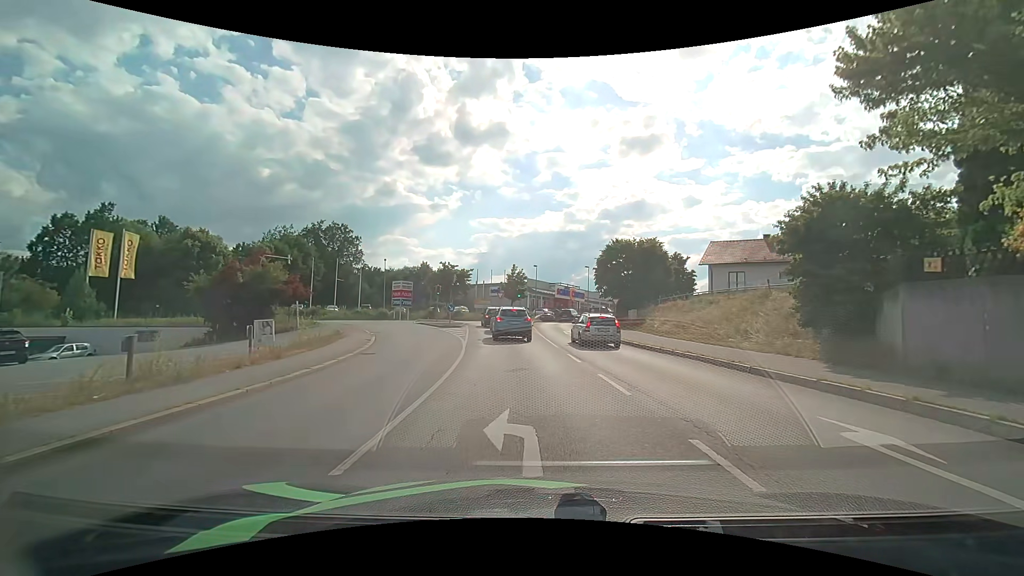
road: primary_link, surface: asphalt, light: Day
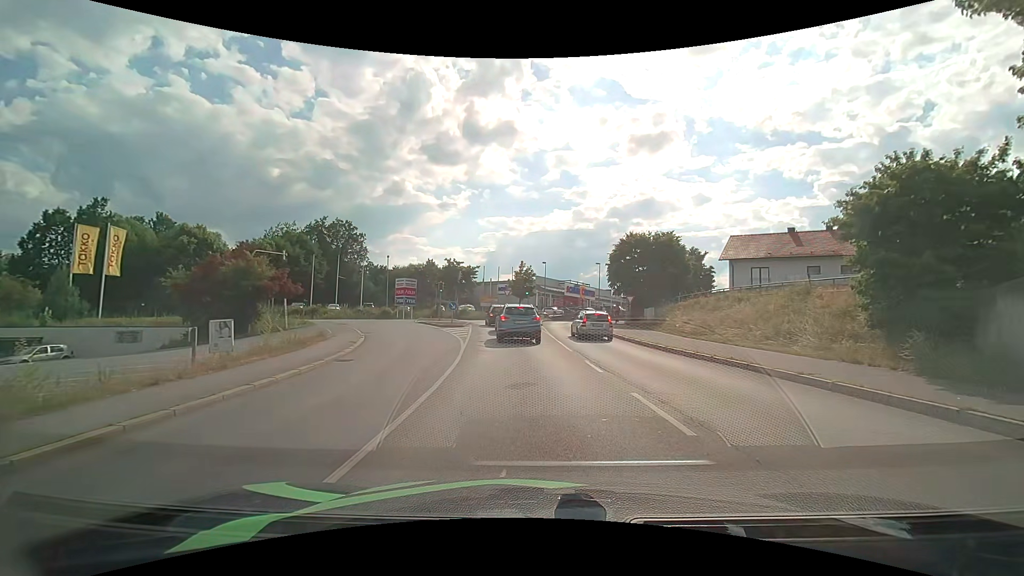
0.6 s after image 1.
(0.0, +2.9) m; -1°
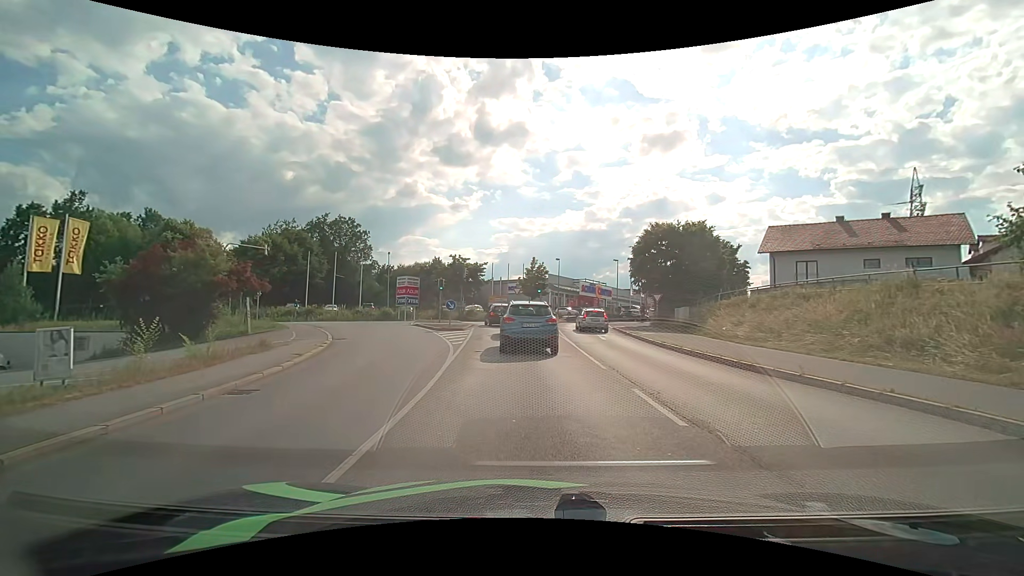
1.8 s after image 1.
(-0.1, +5.5) m; -1°
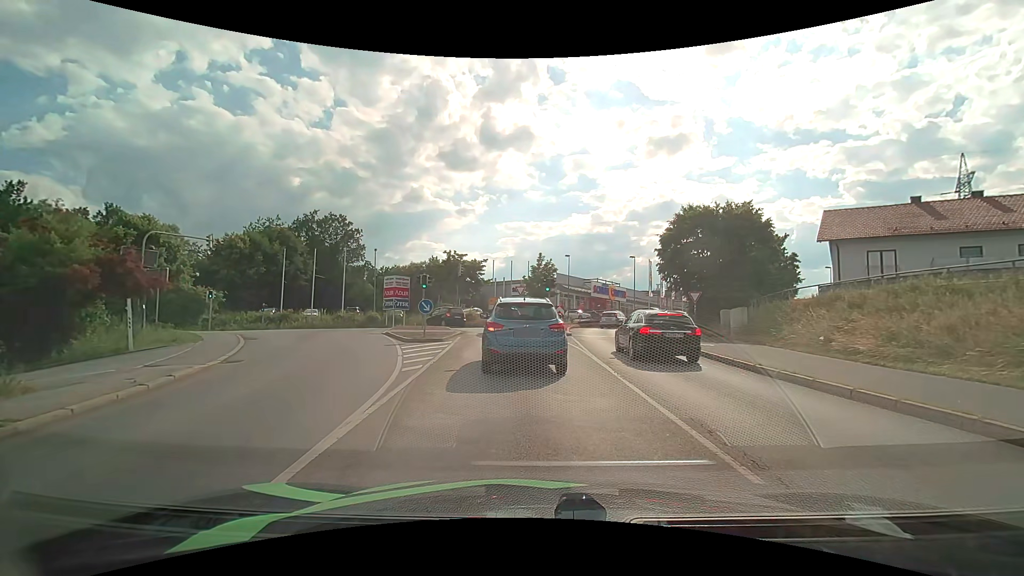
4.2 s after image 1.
(-0.1, +7.8) m; -1°
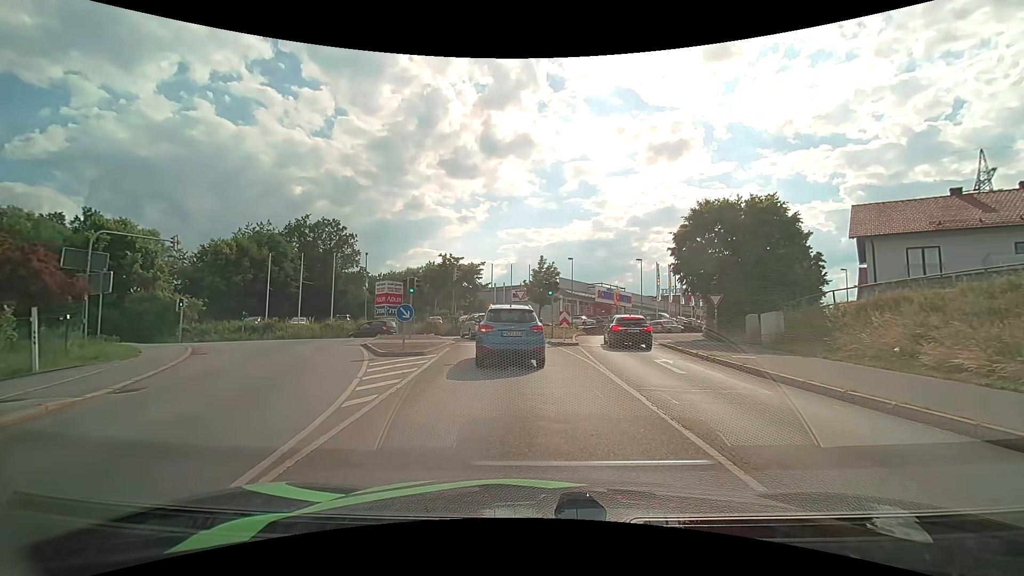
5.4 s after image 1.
(0.0, +3.6) m; 0°
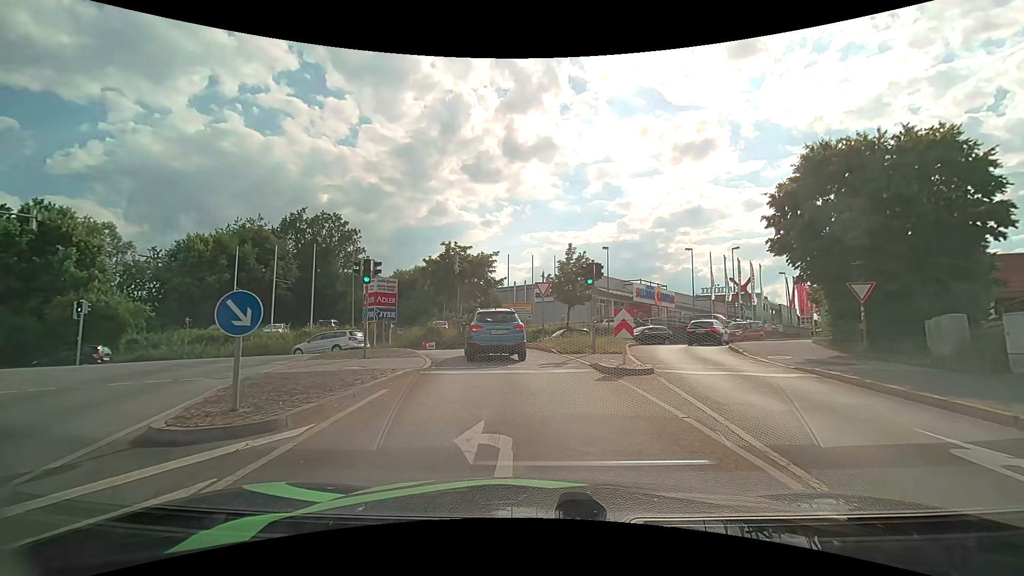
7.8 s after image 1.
(-0.1, +11.0) m; -2°
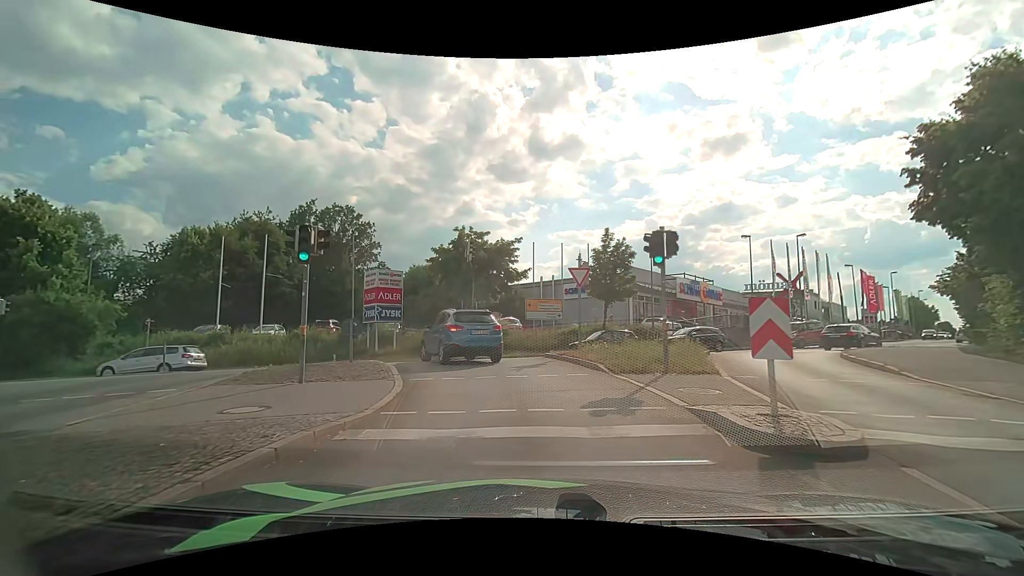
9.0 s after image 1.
(-0.2, +6.7) m; -4°
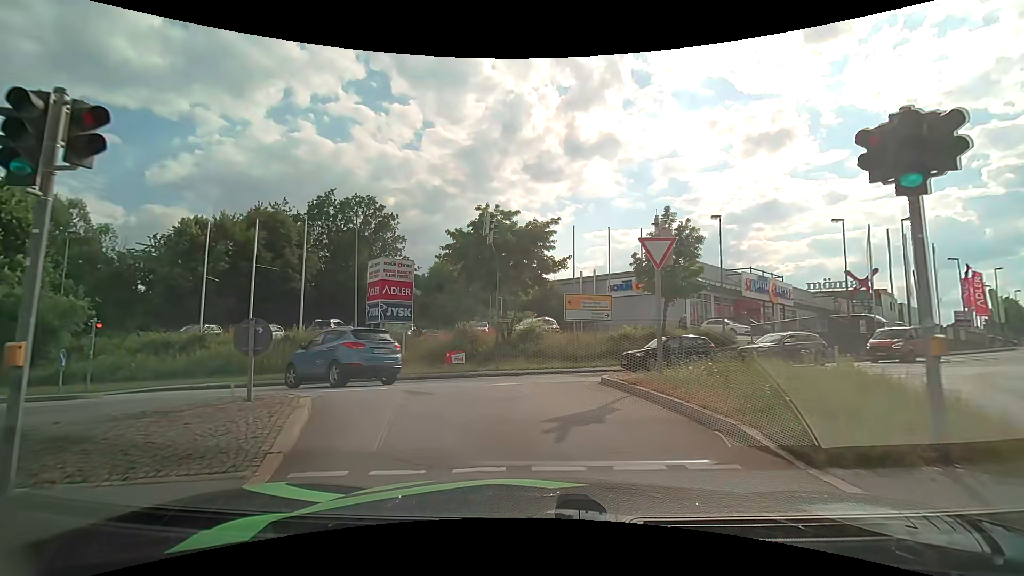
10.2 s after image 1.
(-0.1, +6.9) m; -3°
(-1, +10) (-8, +17) (-18, +19) (-28, +19) (-38, +18) (-47, +19) (-57, +21) (-67, +24) (-77, +26) (-86, +29) m
